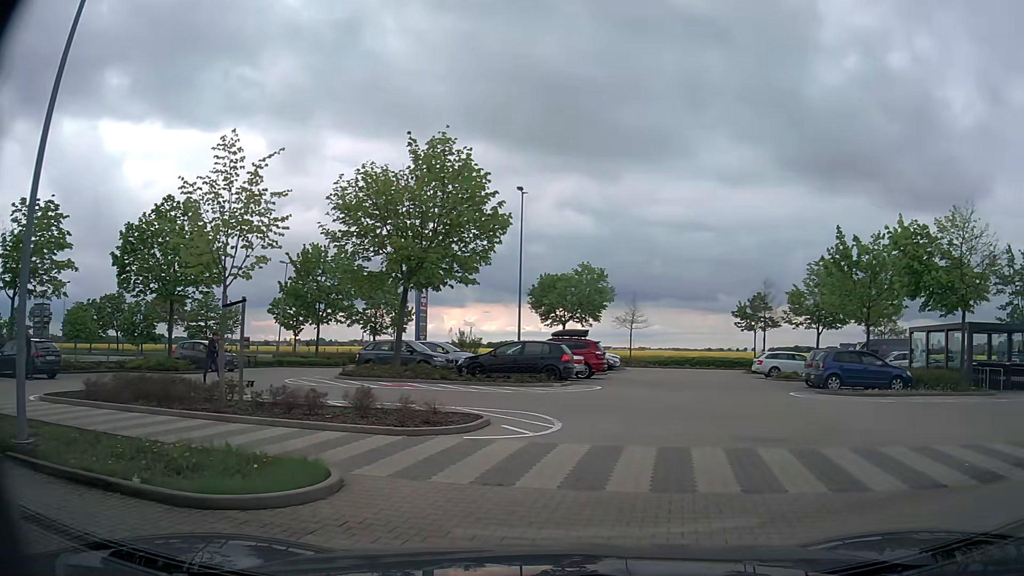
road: service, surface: paving_stones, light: Day
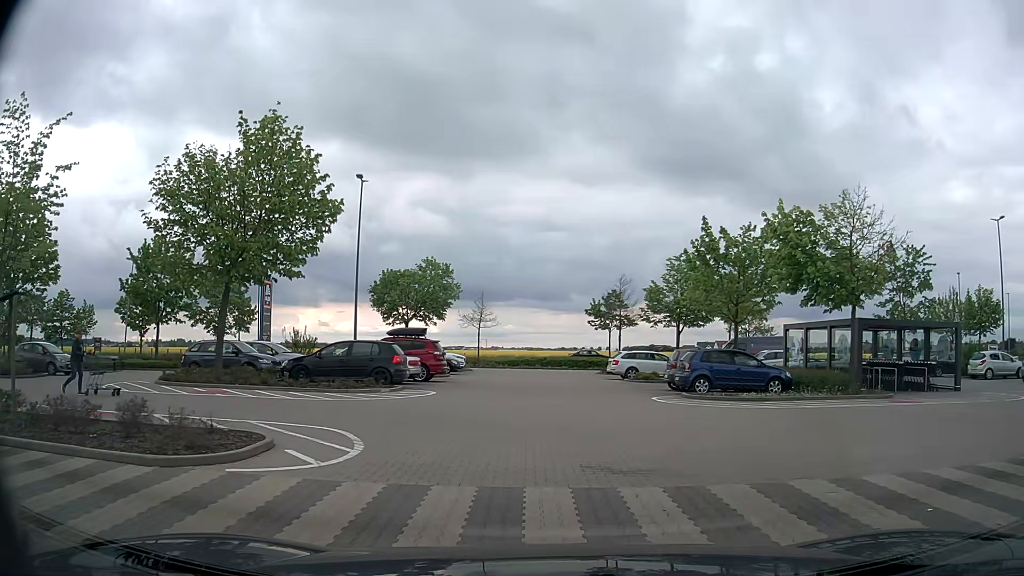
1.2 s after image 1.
(+0.2, +2.6) m; +10°
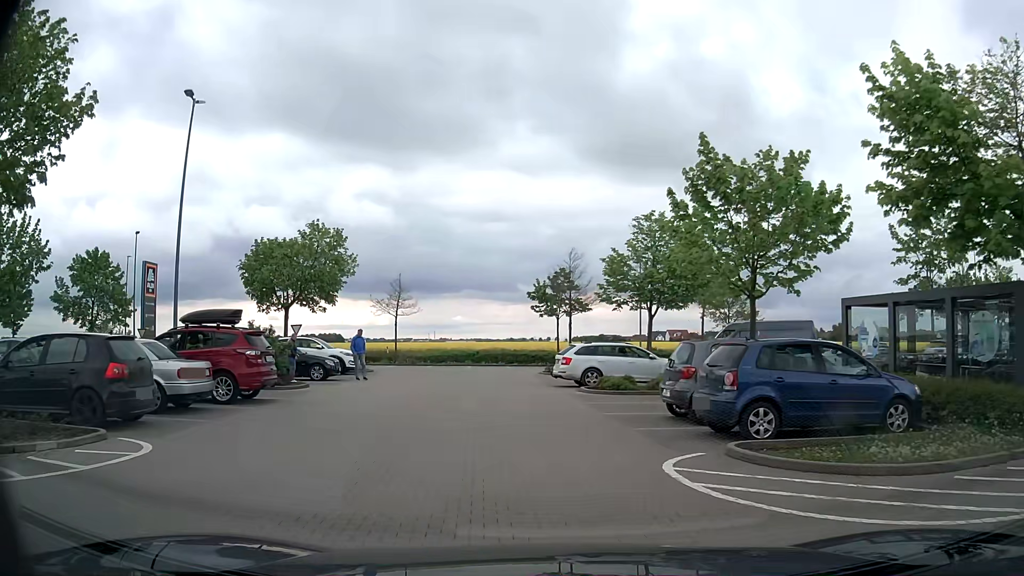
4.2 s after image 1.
(+1.1, +12.0) m; +4°
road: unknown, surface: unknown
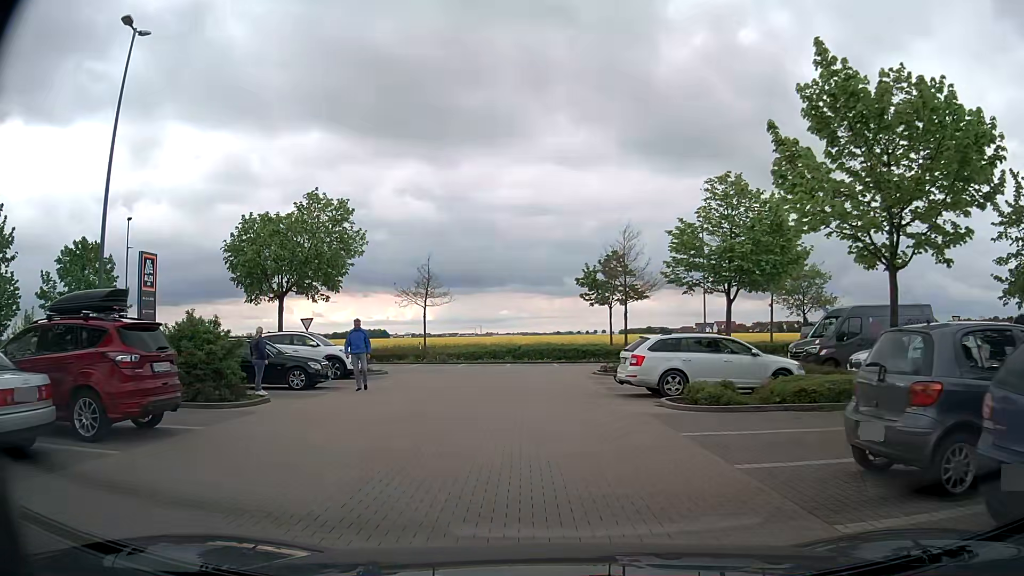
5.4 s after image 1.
(-0.1, +6.5) m; -3°
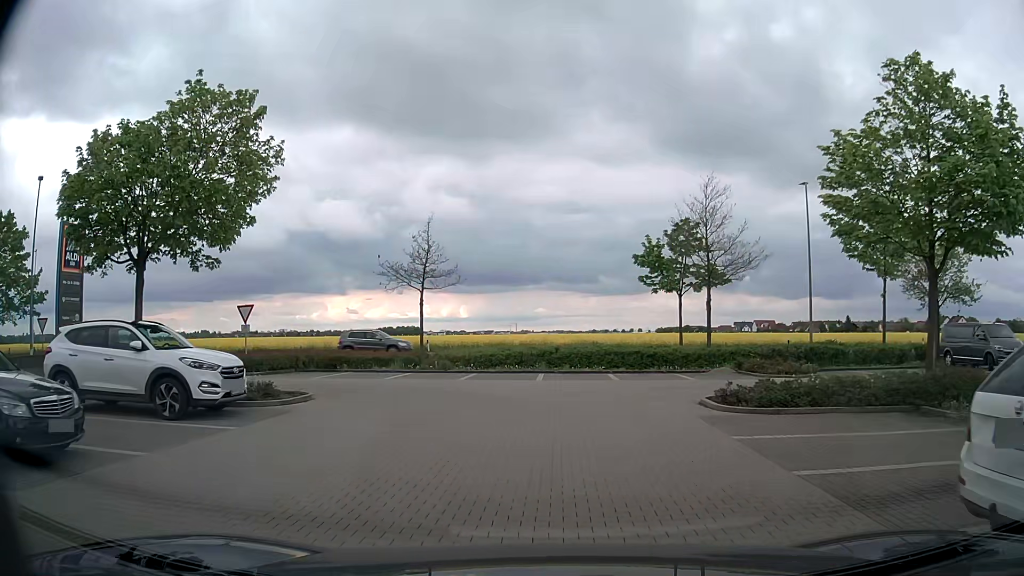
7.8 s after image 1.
(-0.6, +12.7) m; -3°
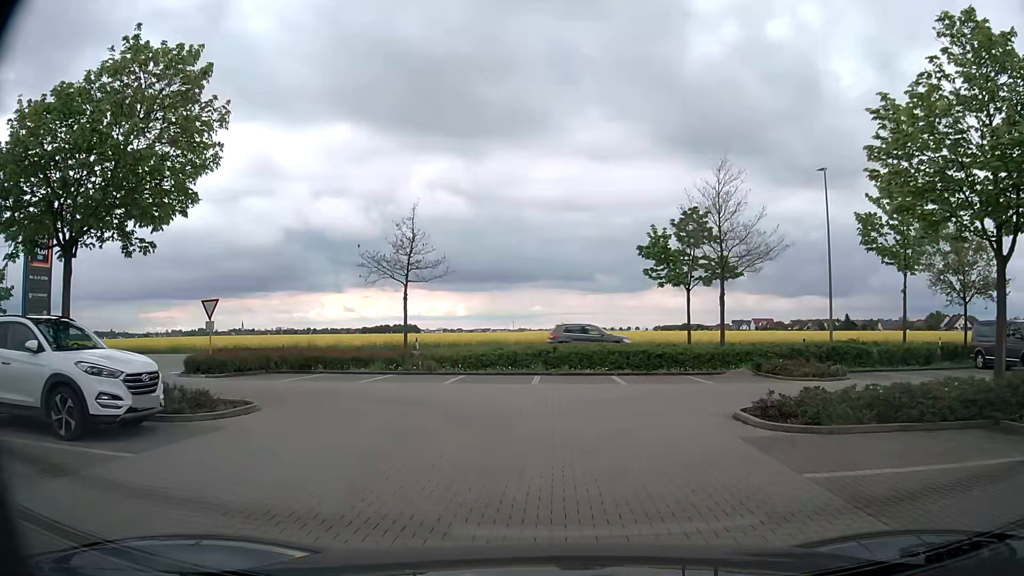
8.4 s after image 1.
(0.0, +2.8) m; 0°
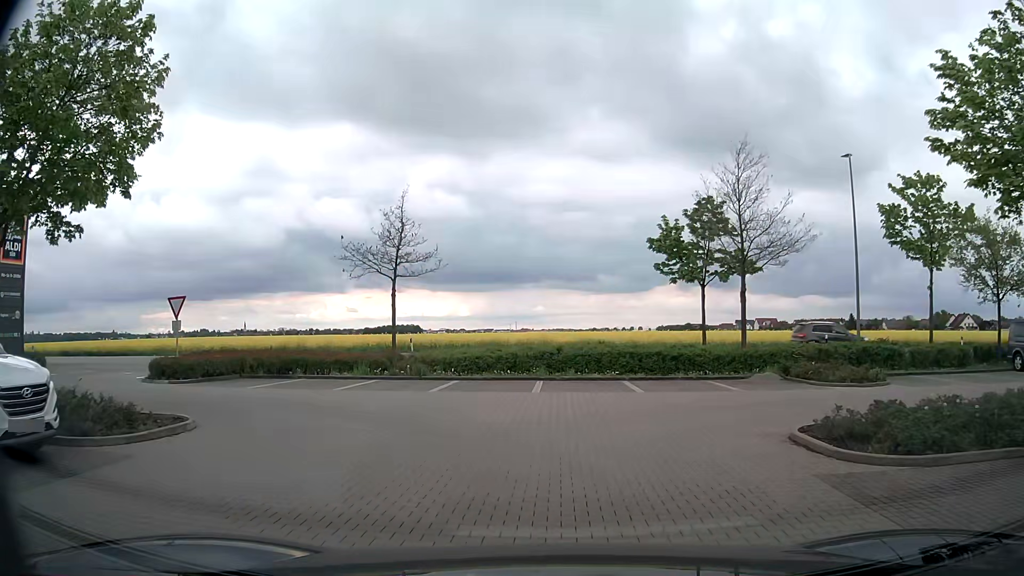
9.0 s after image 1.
(0.0, +2.5) m; 0°
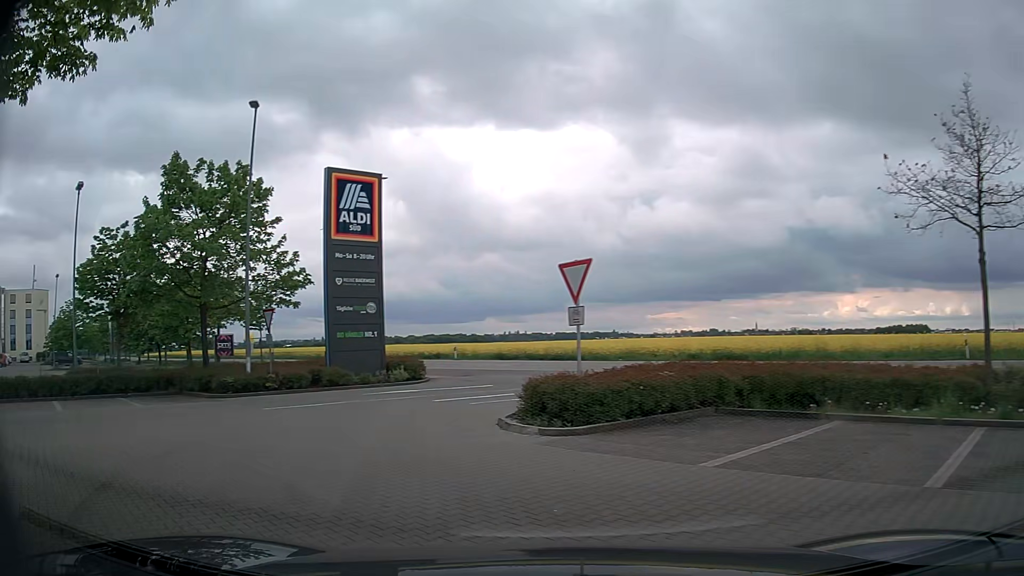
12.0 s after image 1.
(-2.8, +10.8) m; -43°
